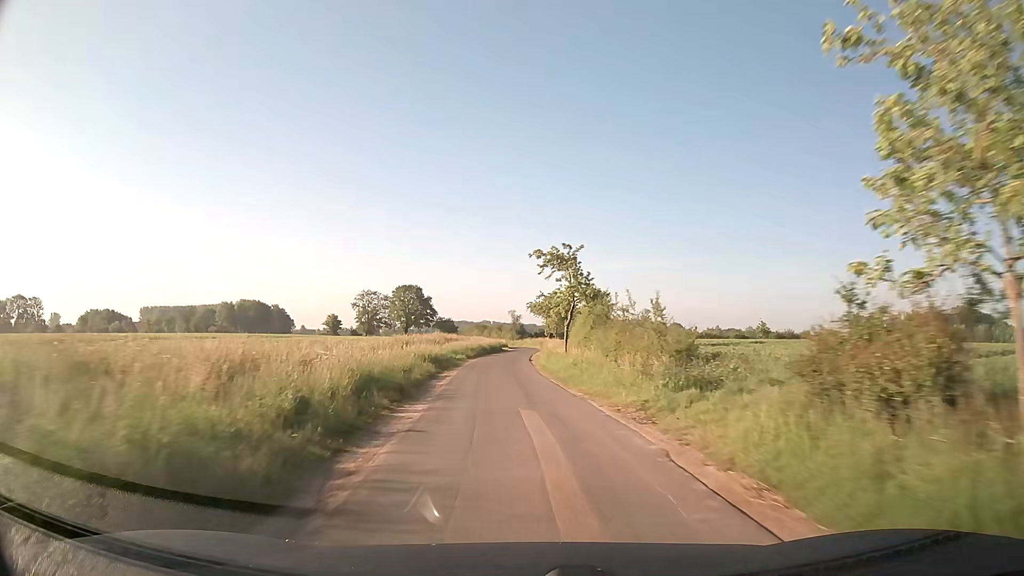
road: unclassified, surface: asphalt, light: Day
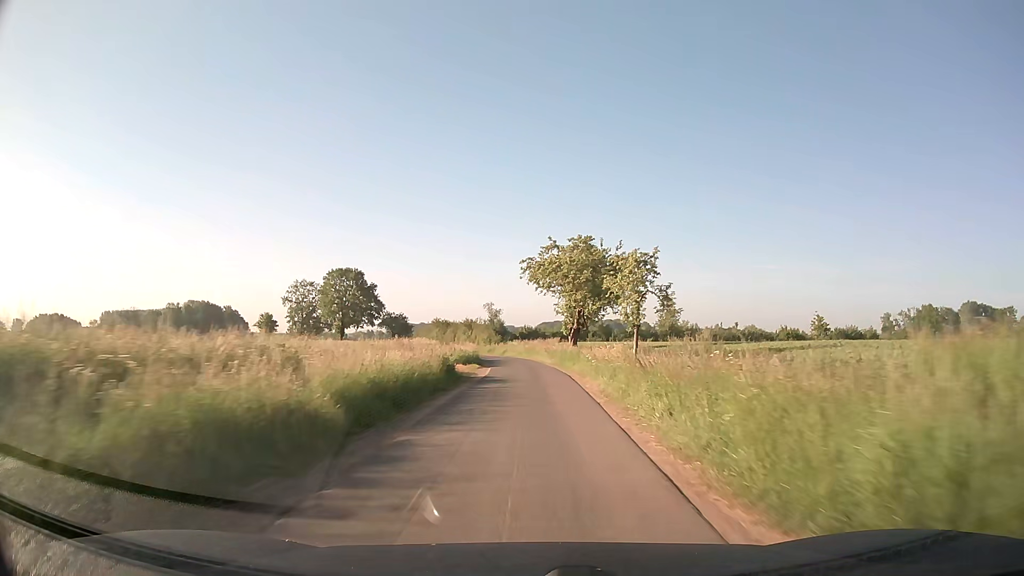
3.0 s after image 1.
(-1.5, +50.8) m; +1°
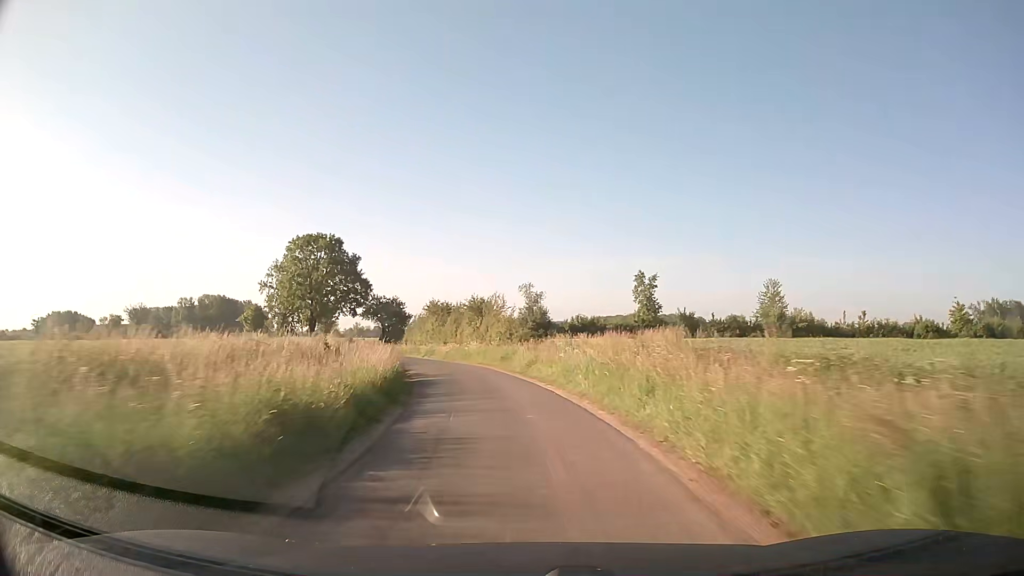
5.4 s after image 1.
(-0.2, +40.9) m; -4°
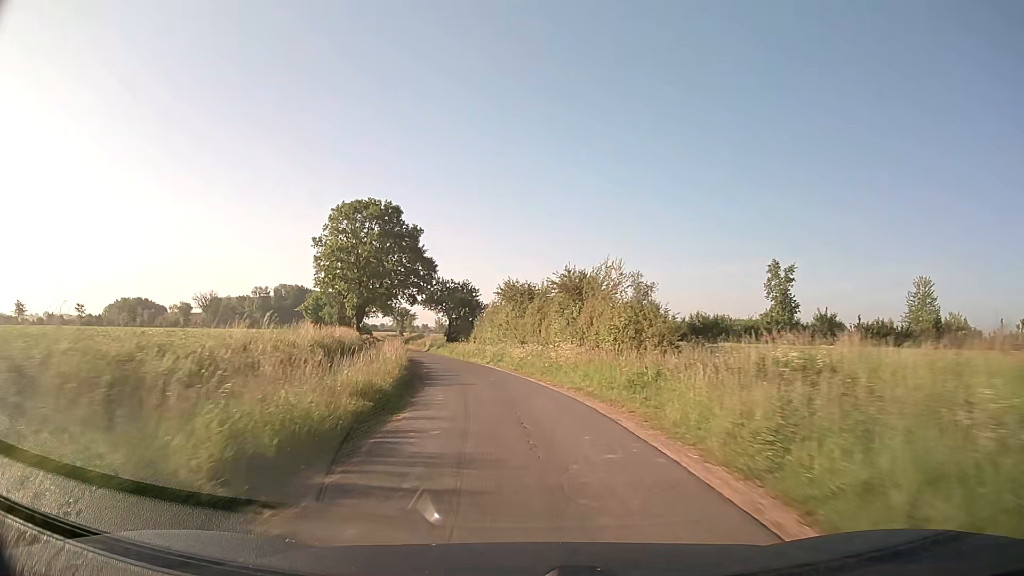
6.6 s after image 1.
(-1.5, +20.0) m; -8°
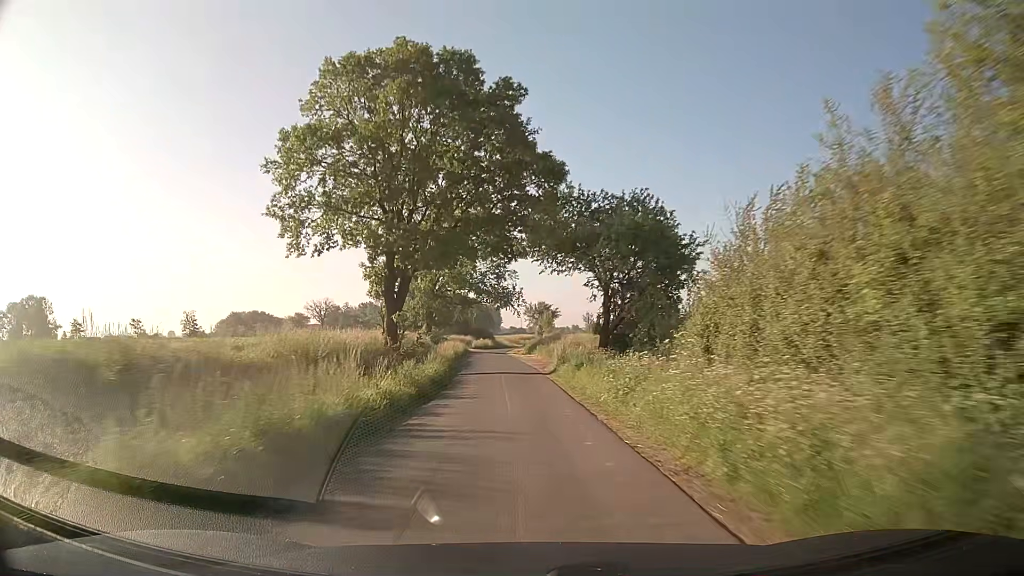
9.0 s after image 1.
(-4.8, +40.5) m; -13°
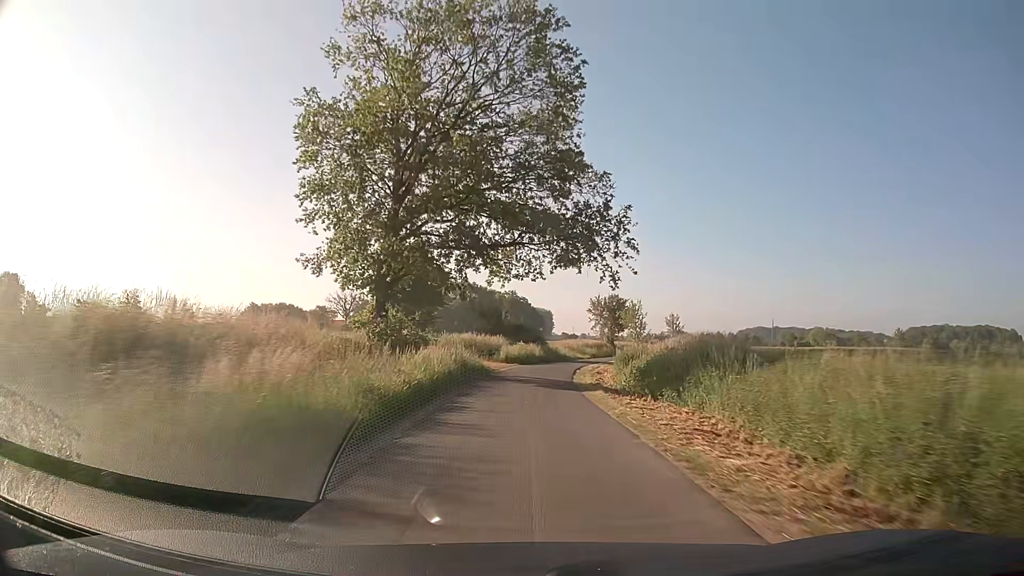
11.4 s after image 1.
(-2.3, +43.1) m; -4°
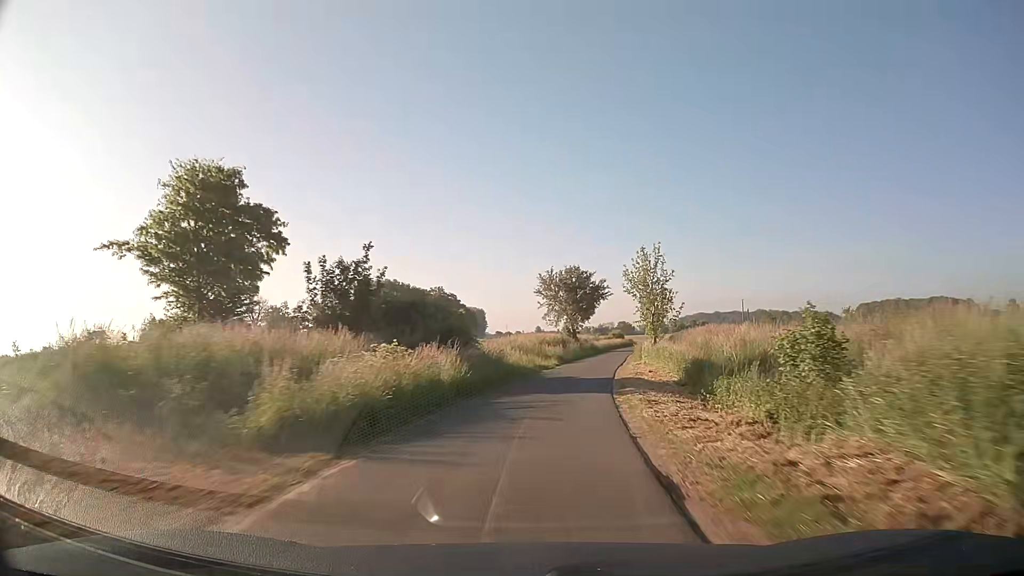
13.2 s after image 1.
(+0.9, +32.9) m; +5°
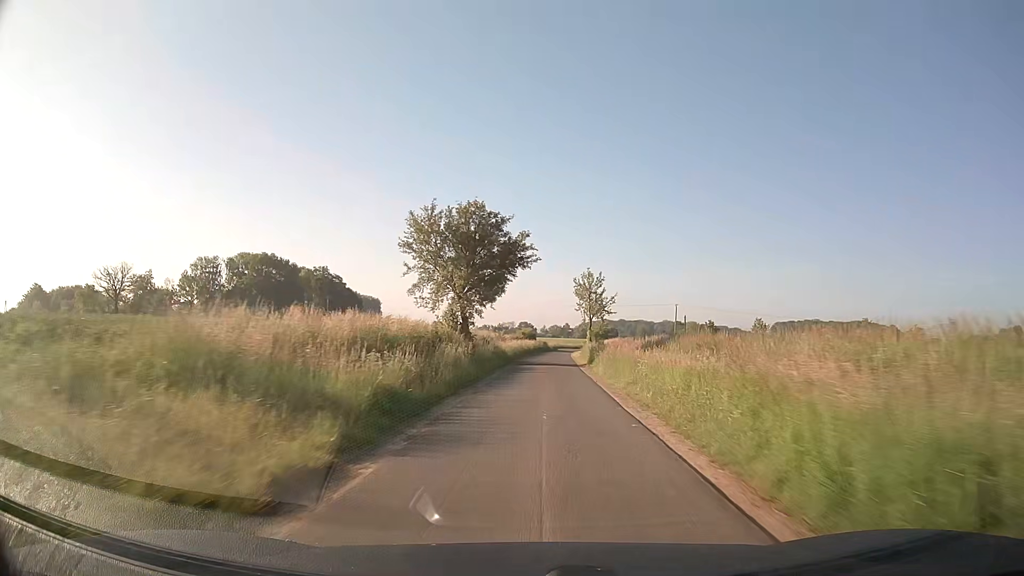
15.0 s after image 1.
(+2.9, +33.1) m; +9°
(0, +10) (0, +20) (+1, +30) (+1, +40) (+2, +50) (+2, +60) (+3, +70) (+4, +80) (+4, +90) (+6, +100) m
